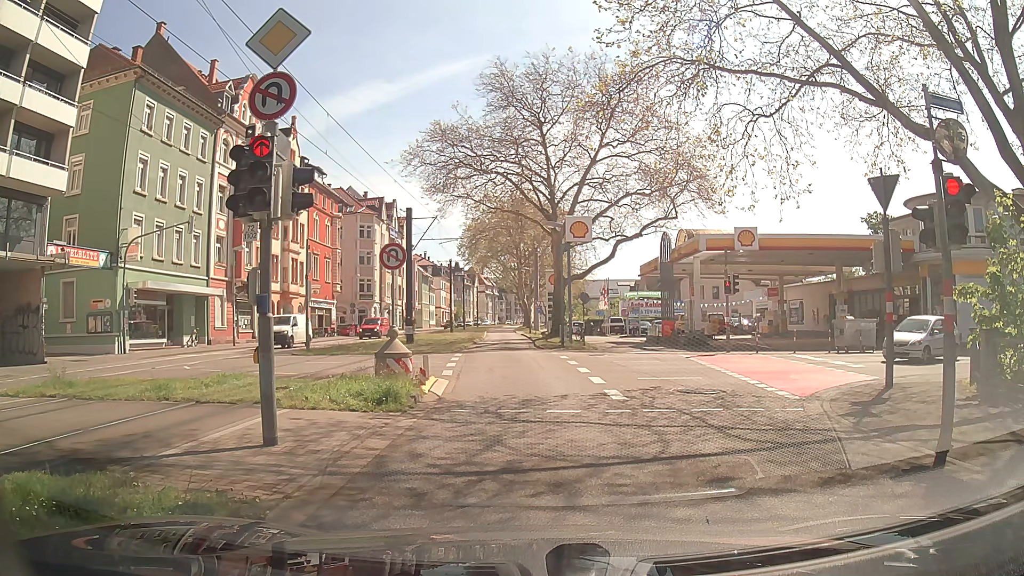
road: secondary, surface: asphalt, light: Day
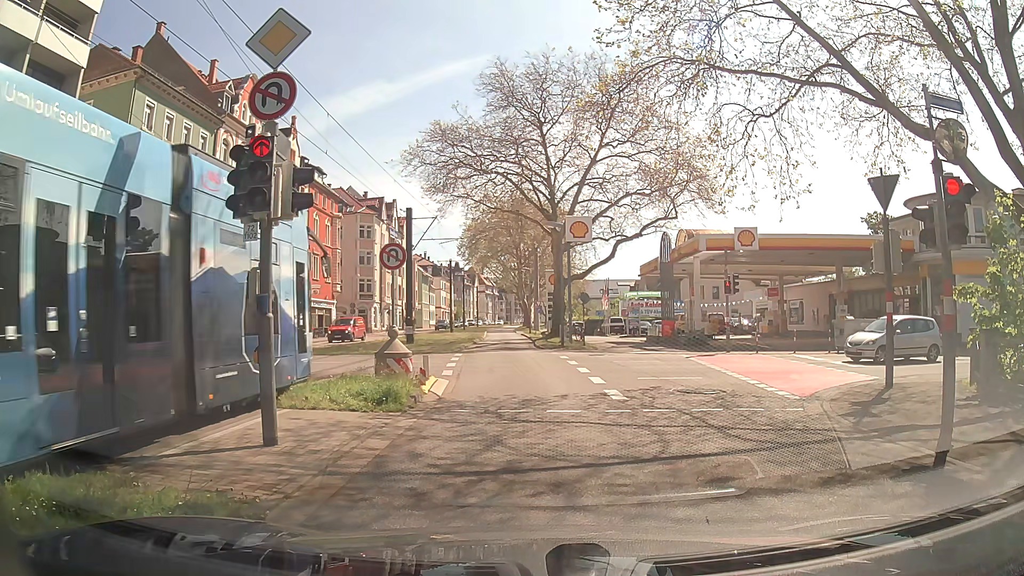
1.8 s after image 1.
(0.0, 0.0) m; 0°
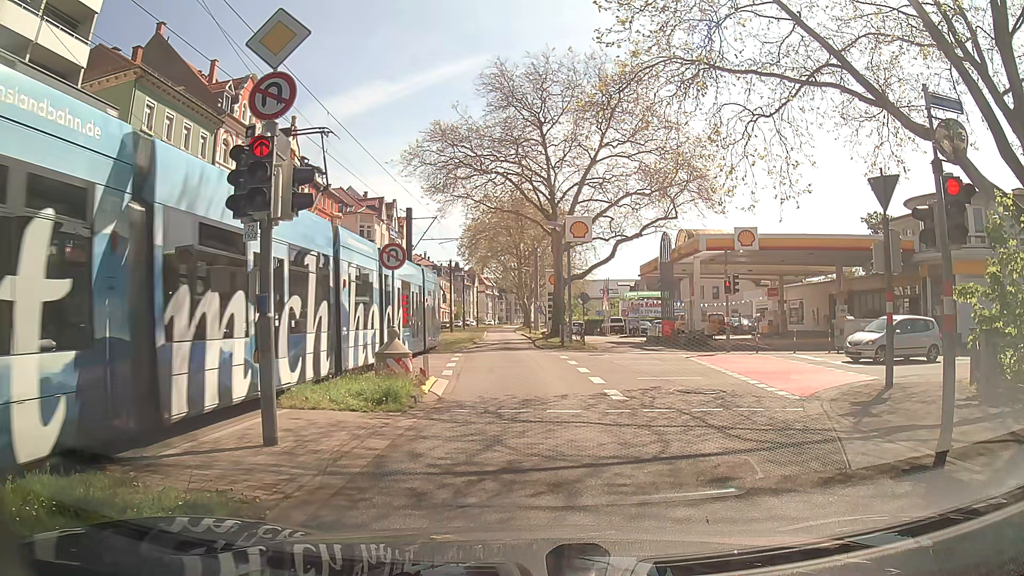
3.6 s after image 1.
(0.0, 0.0) m; 0°
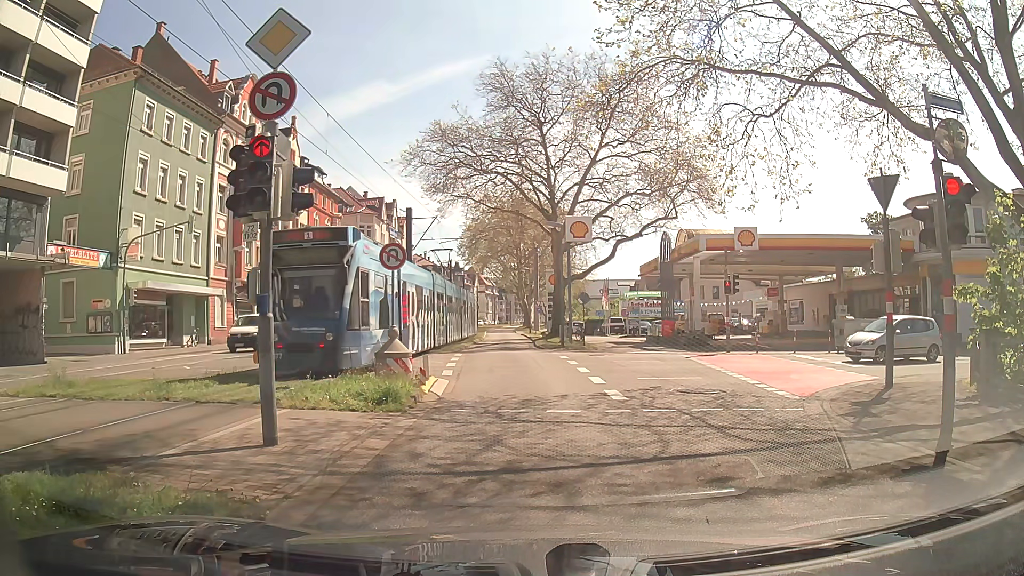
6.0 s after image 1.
(0.0, 0.0) m; 0°
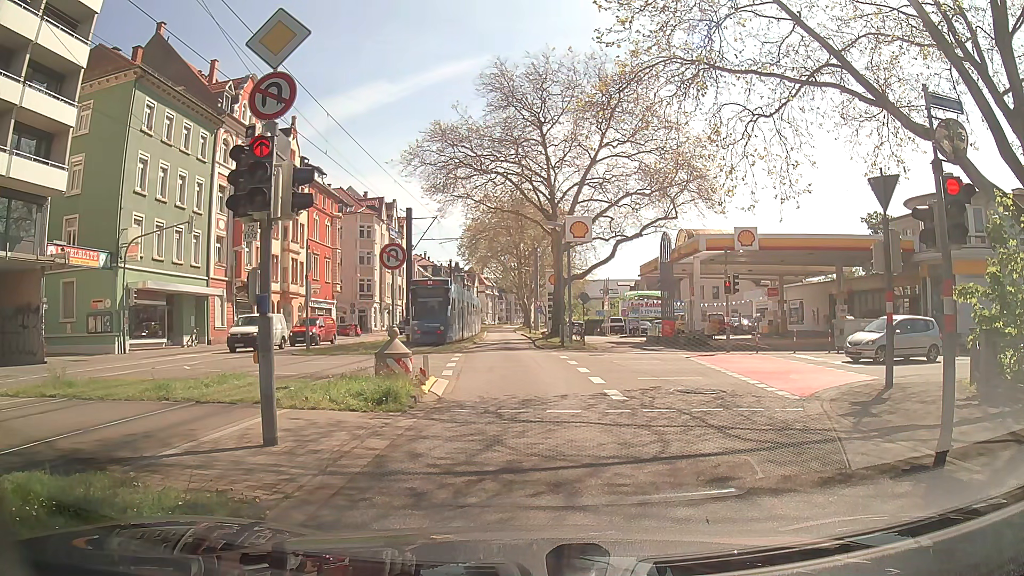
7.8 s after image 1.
(0.0, 0.0) m; 0°
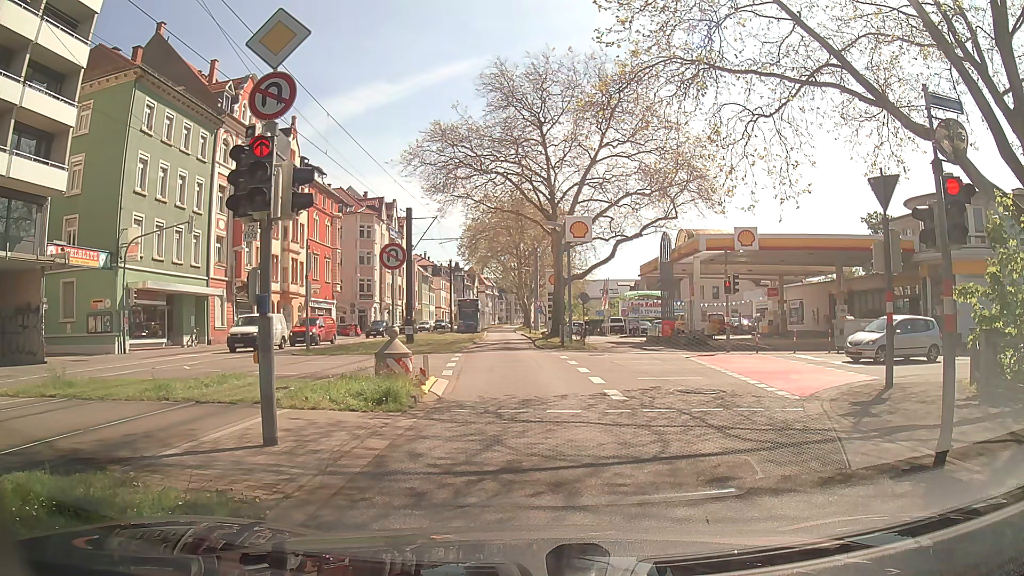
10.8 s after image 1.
(0.0, 0.0) m; 0°
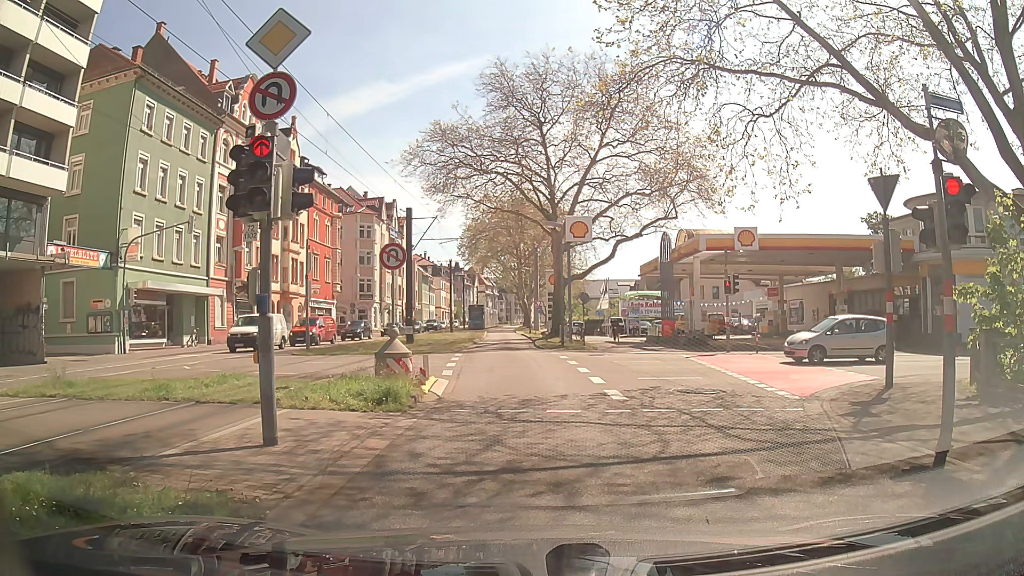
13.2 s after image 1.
(0.0, 0.0) m; 0°
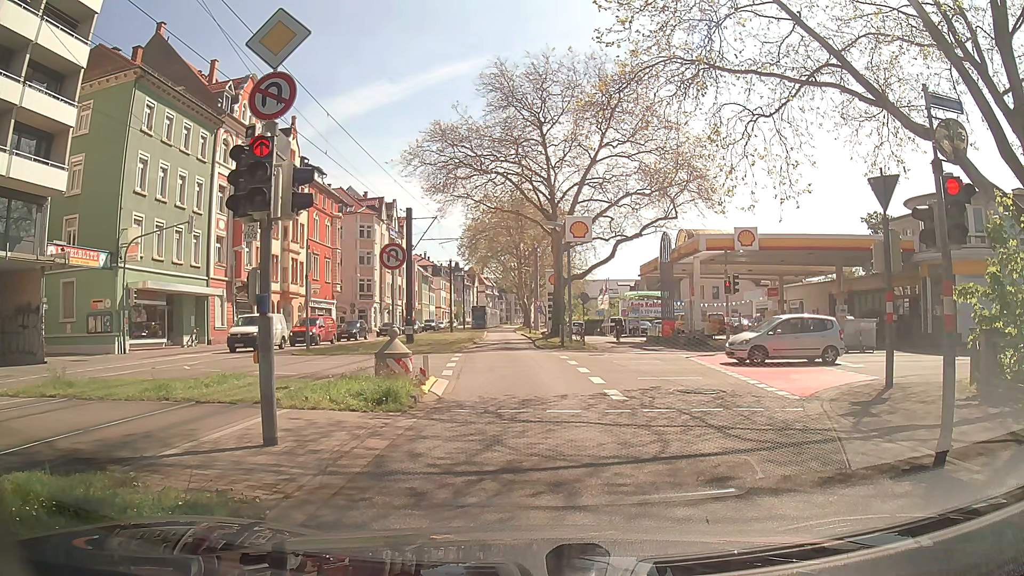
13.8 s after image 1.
(0.0, 0.0) m; 0°
